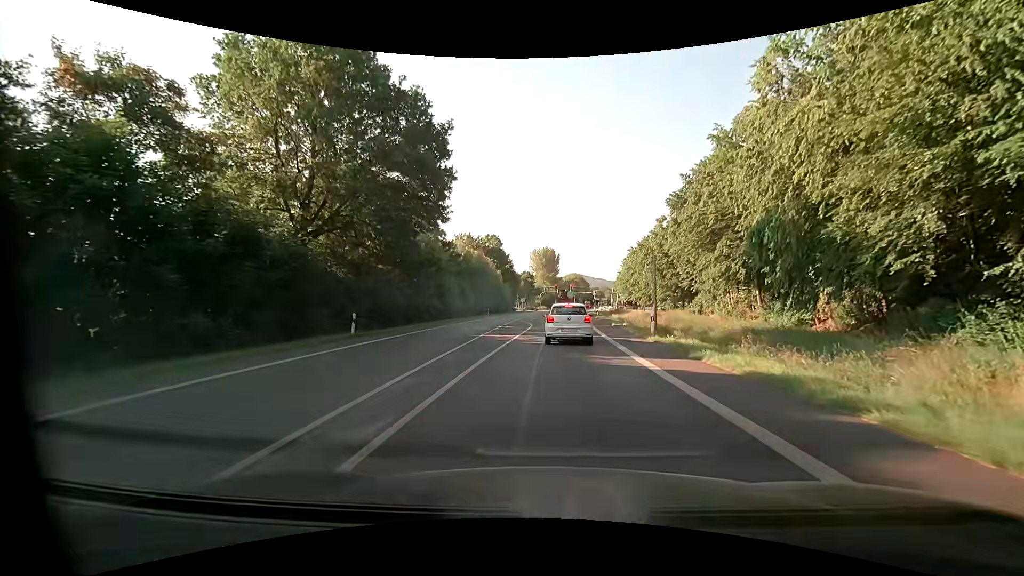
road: primary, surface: asphalt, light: Day
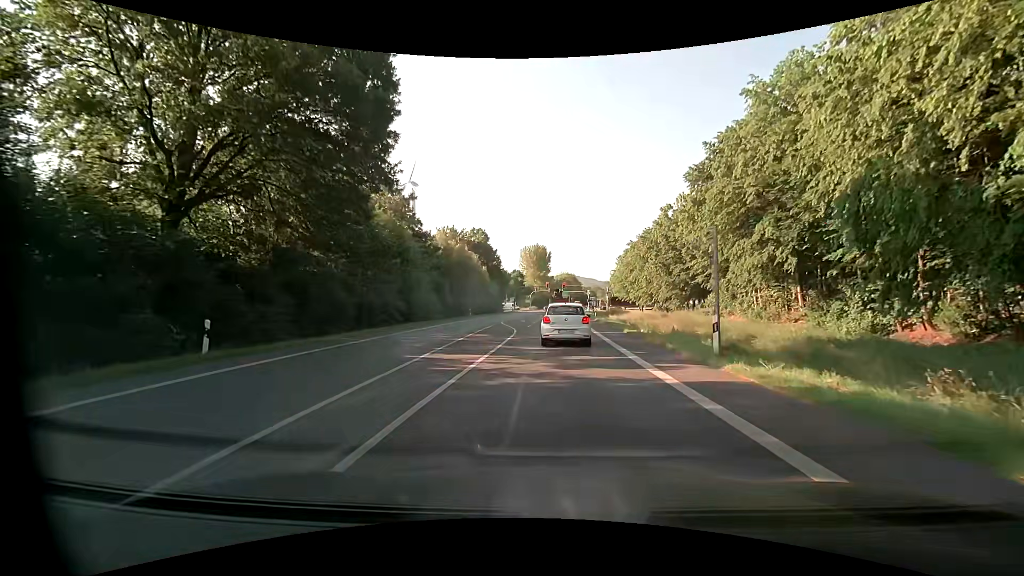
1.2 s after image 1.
(+0.2, +9.4) m; +2°
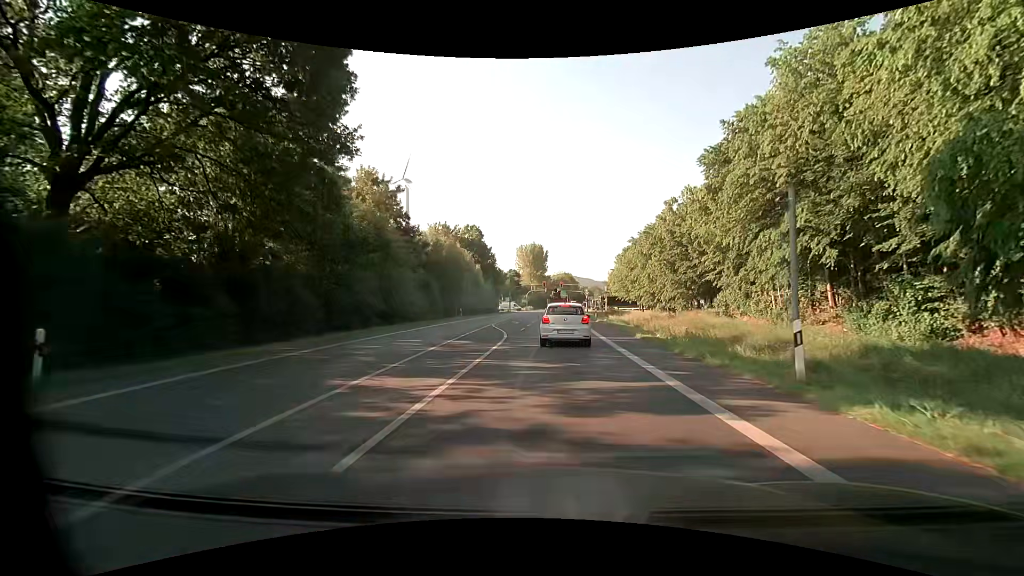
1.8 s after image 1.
(0.0, +4.5) m; +1°
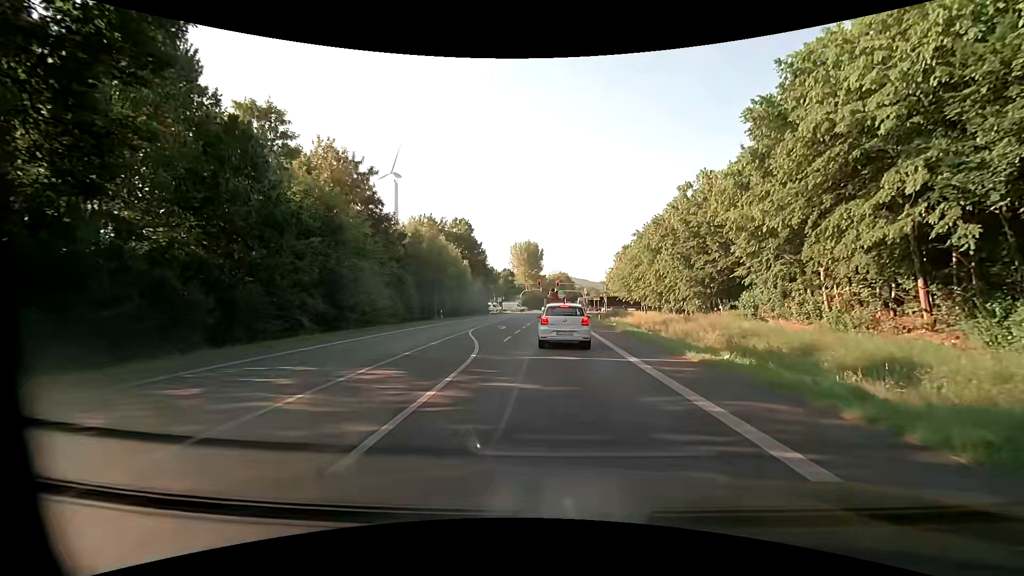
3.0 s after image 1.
(0.0, +8.5) m; +1°
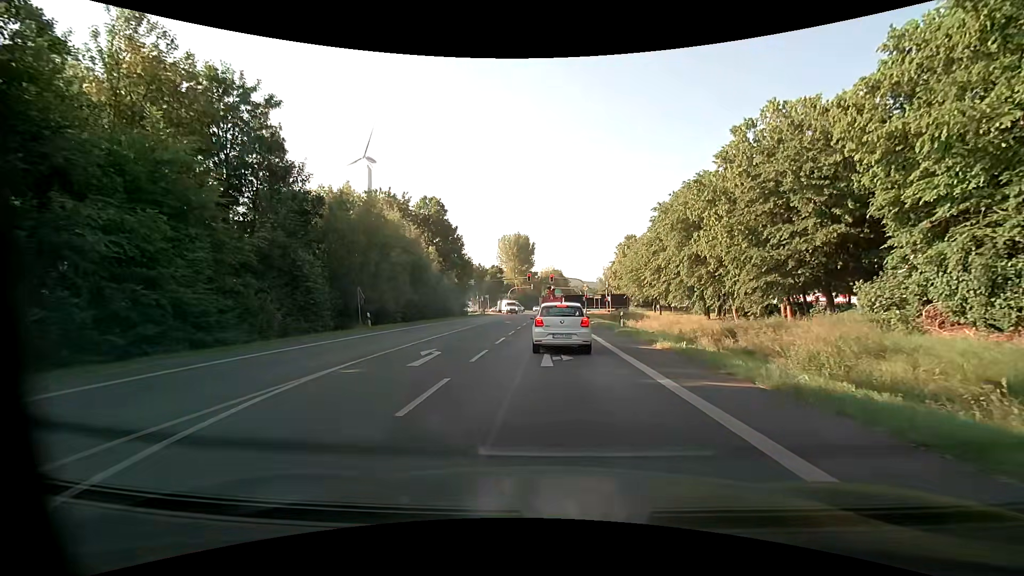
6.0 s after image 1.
(+0.1, +18.9) m; 0°
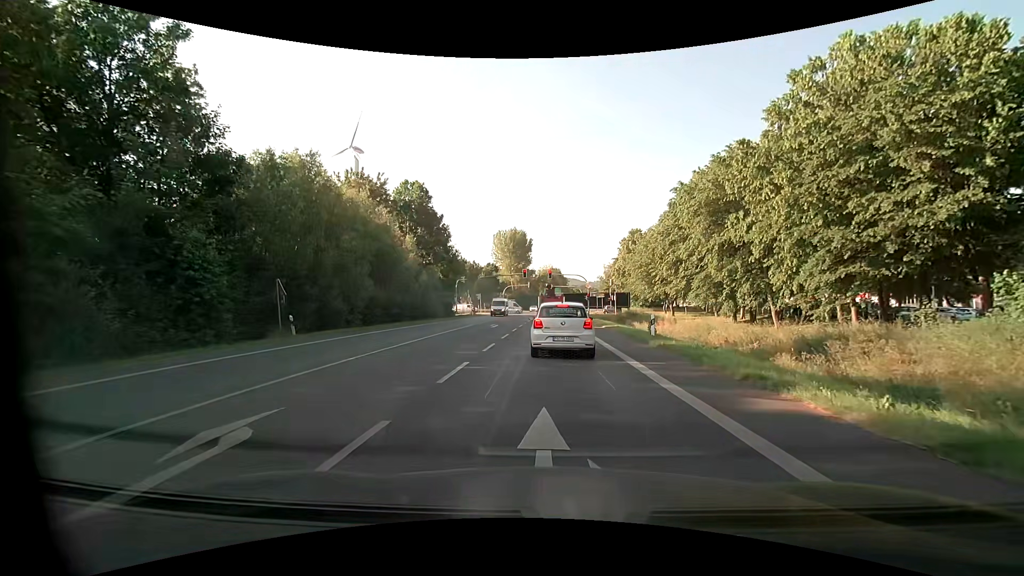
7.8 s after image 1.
(+0.1, +9.3) m; +1°
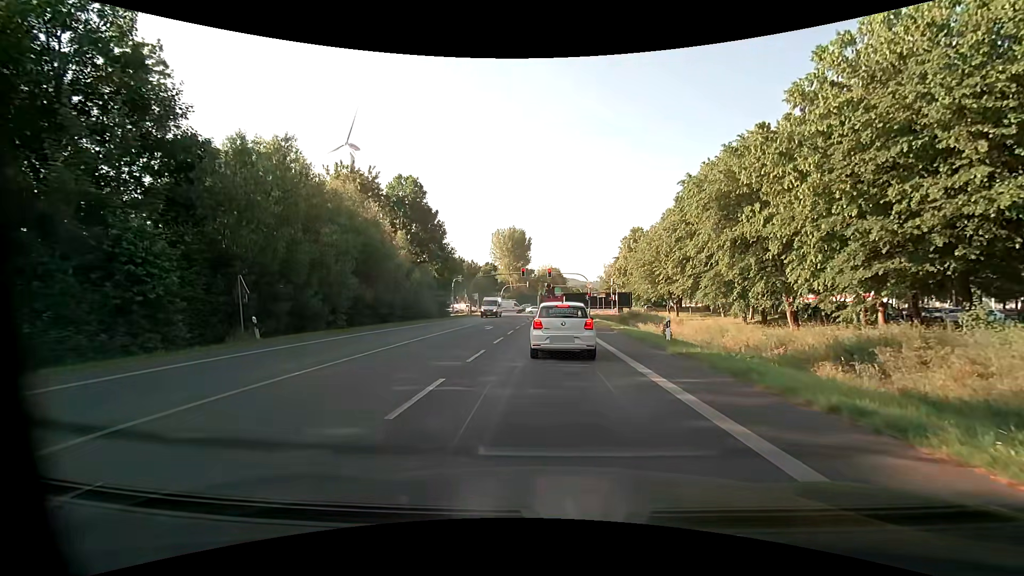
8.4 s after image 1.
(0.0, +2.8) m; 0°
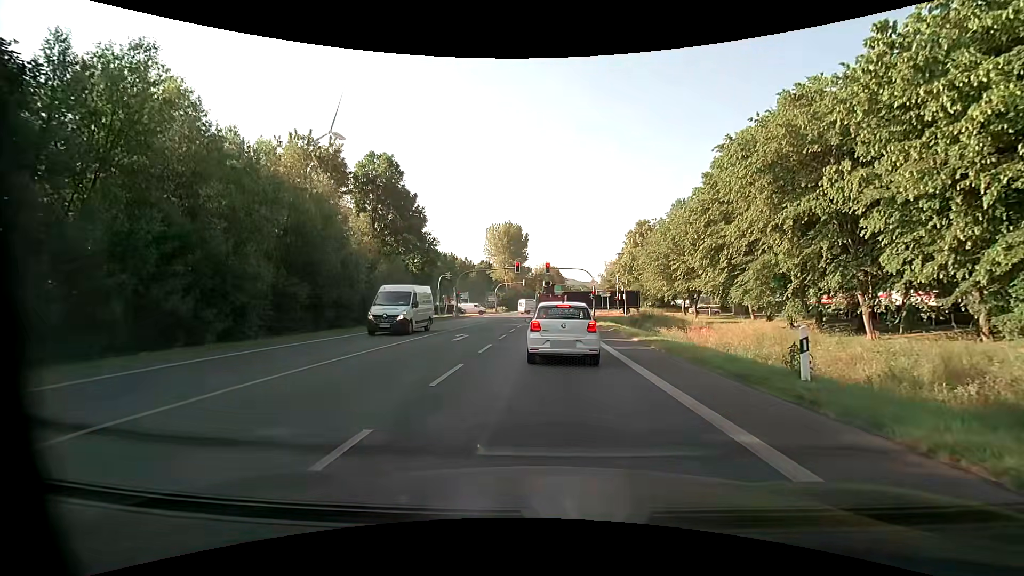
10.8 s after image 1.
(+0.1, +9.7) m; 0°
(0, +10) (0, +20) (0, +30) (0, +40) (+1, +50) (+1, +60) (+1, +70) (+2, +80) (+2, +90) (+3, +100) m
